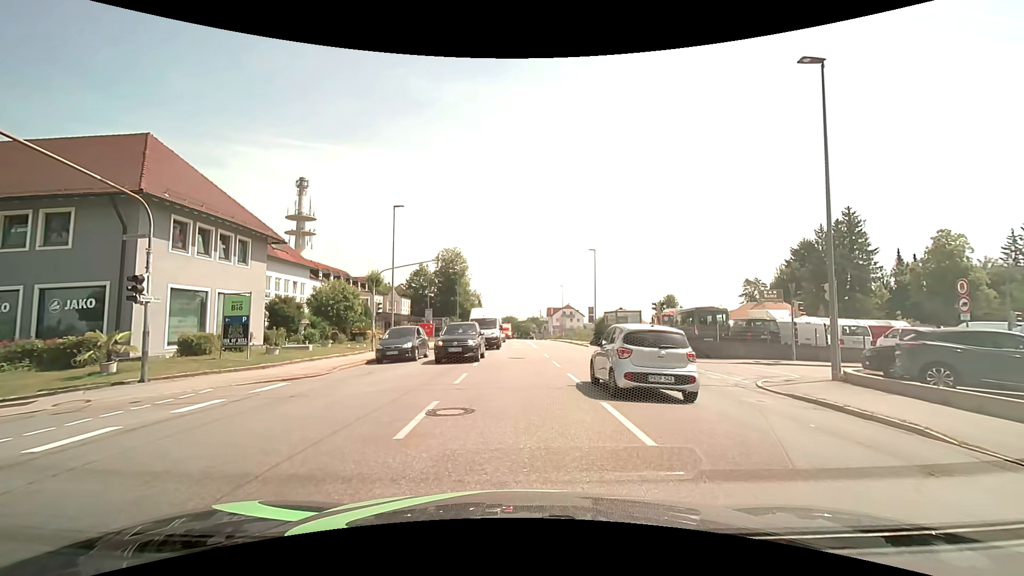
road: tertiary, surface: asphalt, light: Day
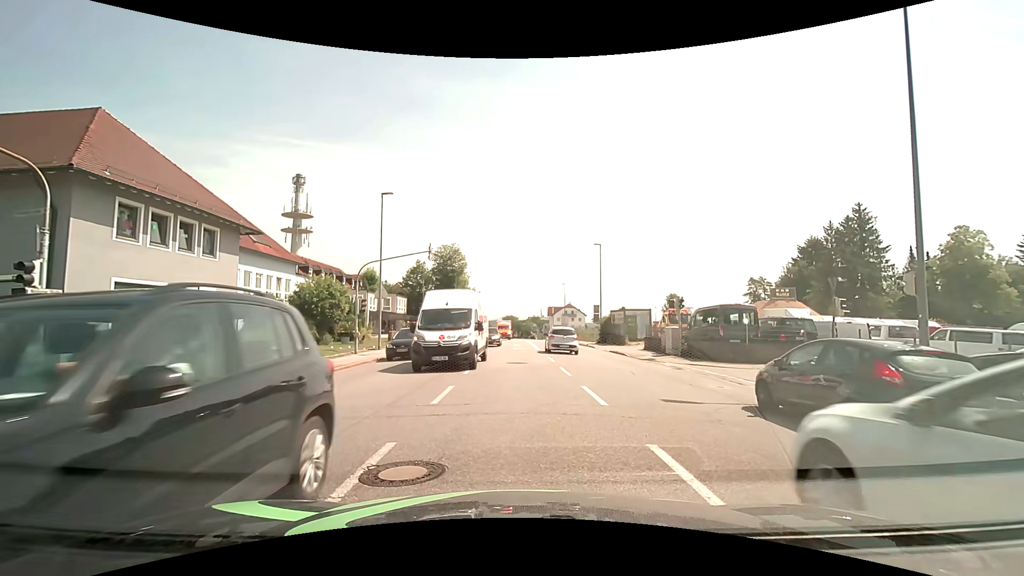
(0.0, +3.1) m; -1°
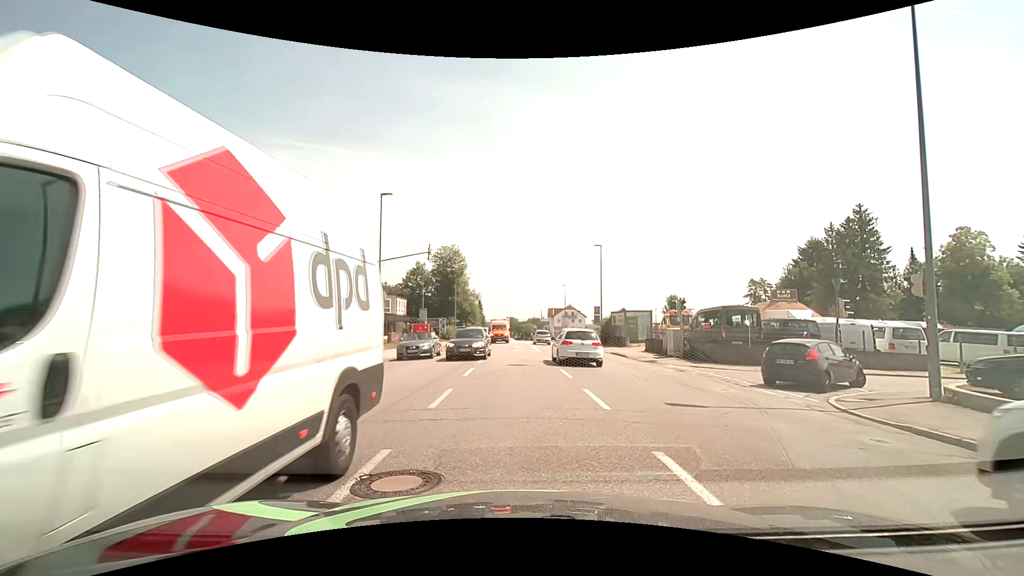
(0.0, +0.3) m; 0°
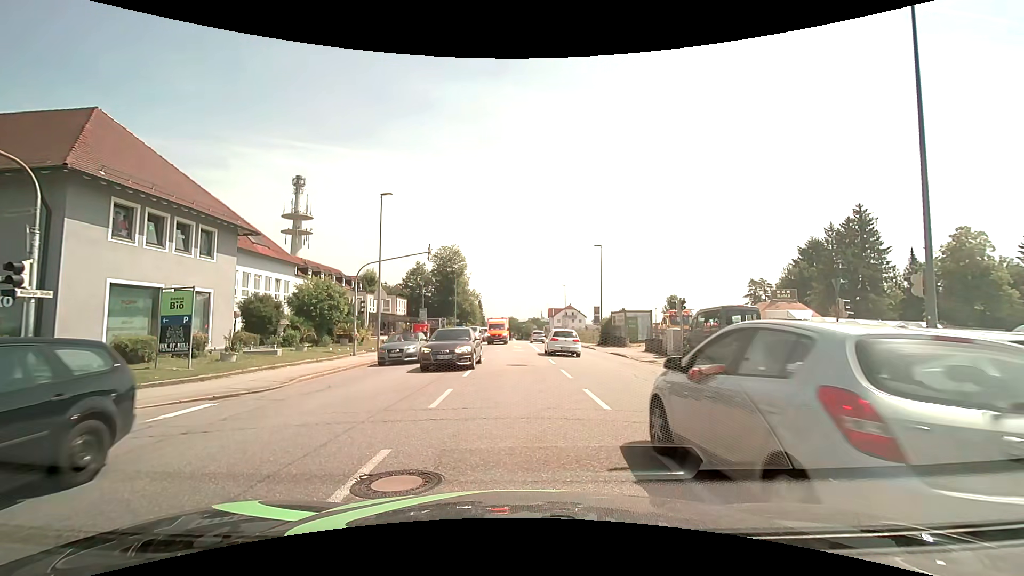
(0.0, 0.0) m; 0°
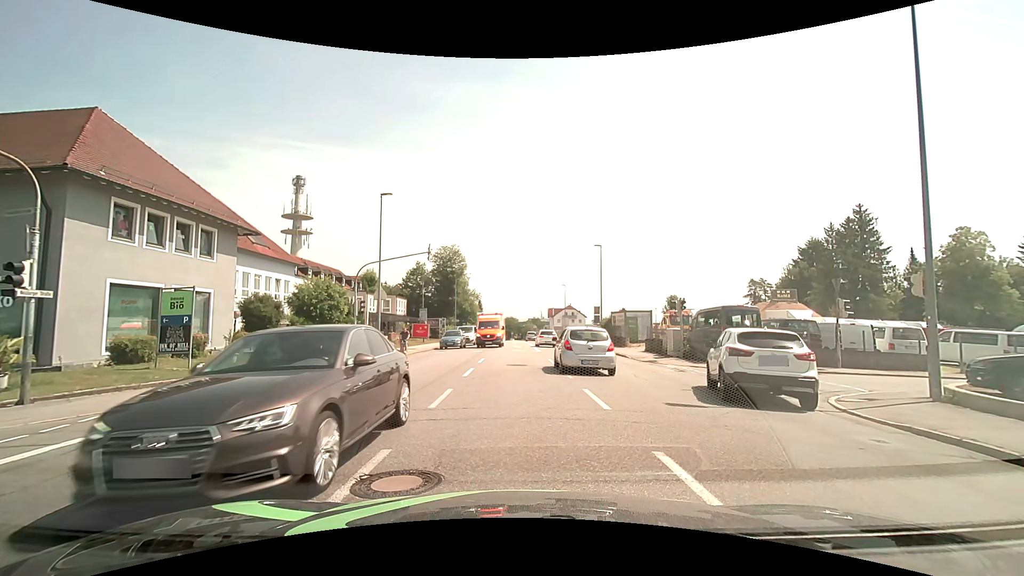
(0.0, 0.0) m; 0°
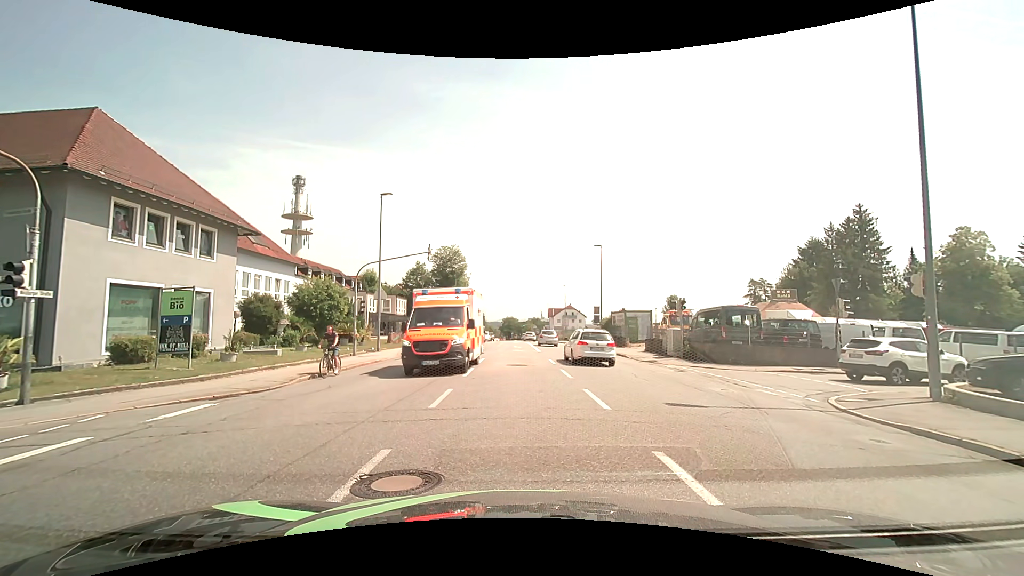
(0.0, 0.0) m; 0°
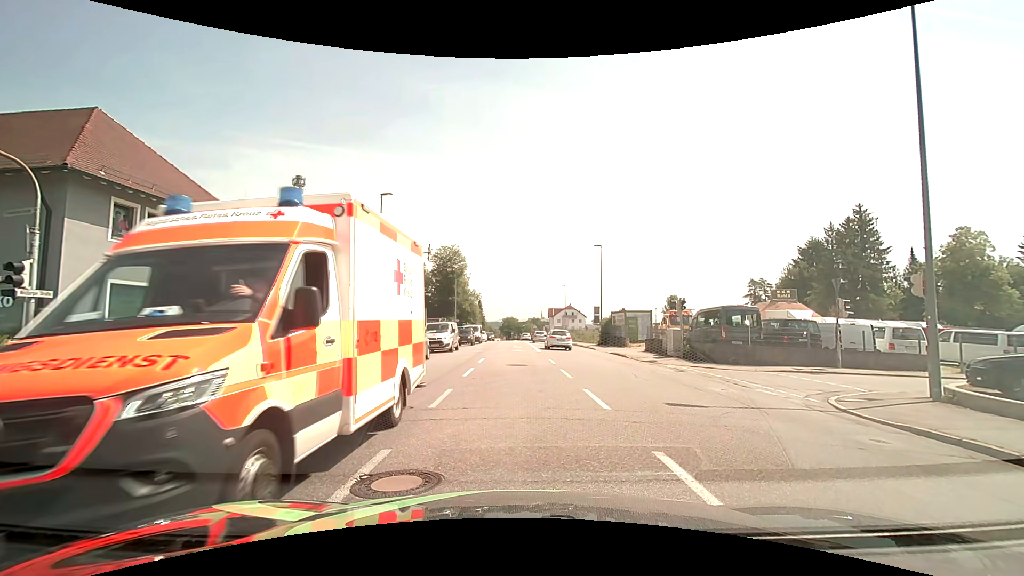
(0.0, 0.0) m; 0°
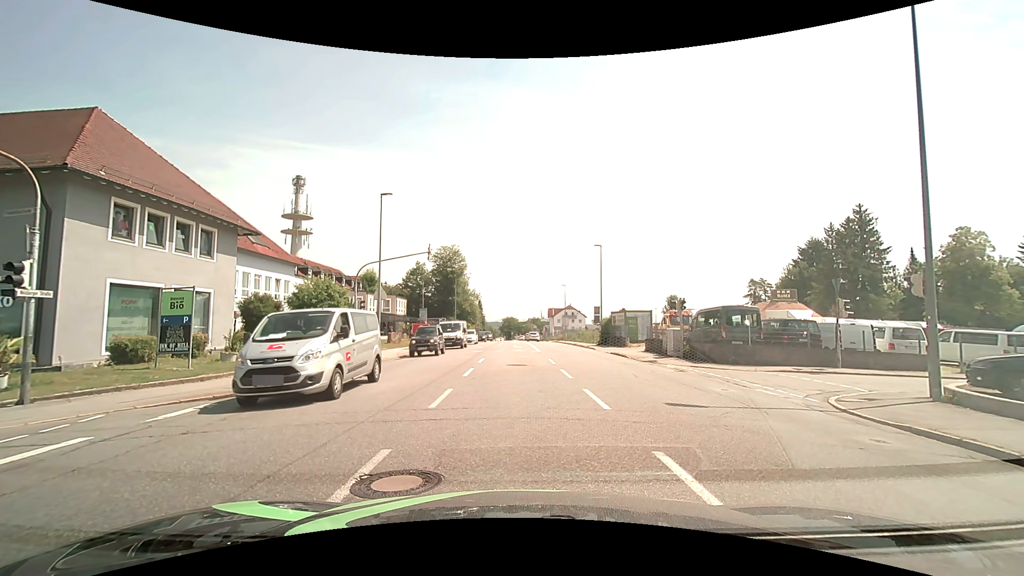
(0.0, 0.0) m; 0°
